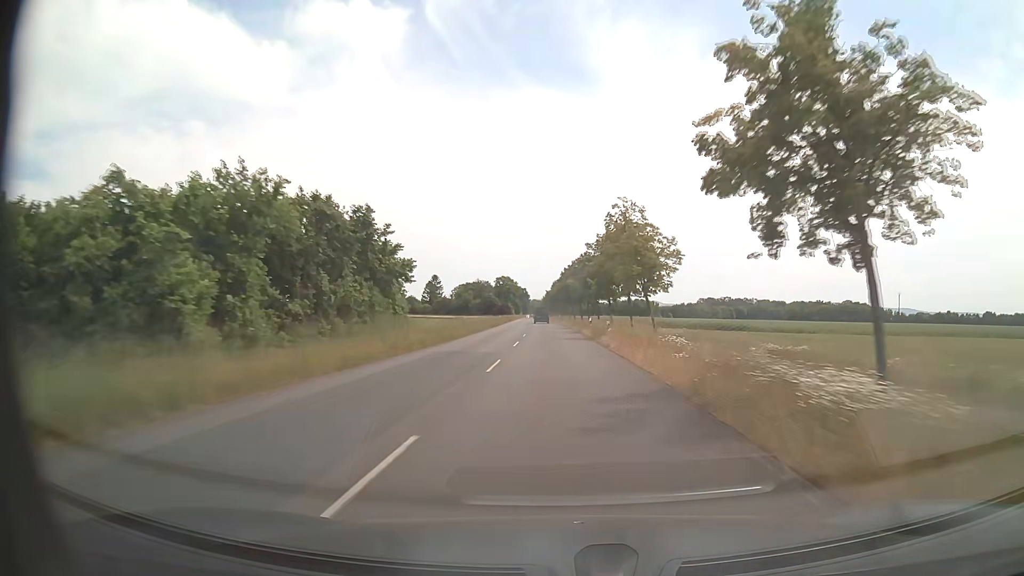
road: secondary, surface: asphalt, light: Day
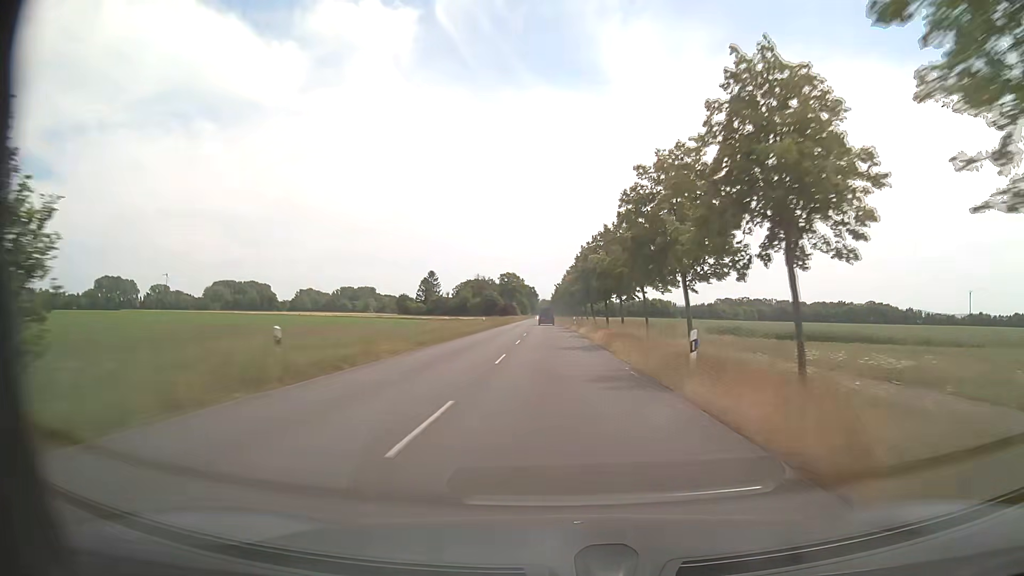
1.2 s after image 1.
(-0.2, +33.1) m; -1°
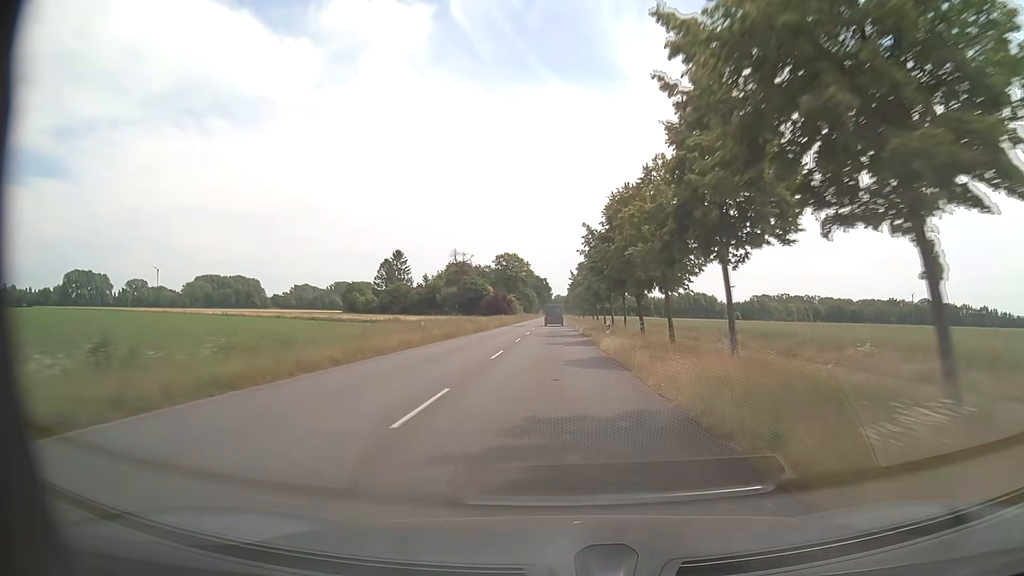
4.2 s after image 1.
(-1.1, +83.0) m; -1°
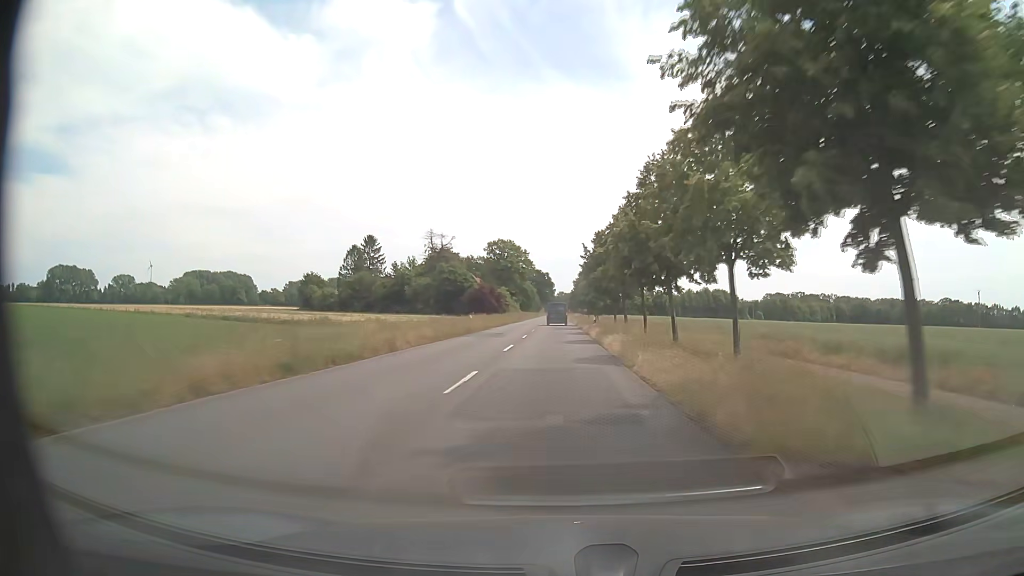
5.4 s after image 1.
(-0.1, +32.9) m; 0°
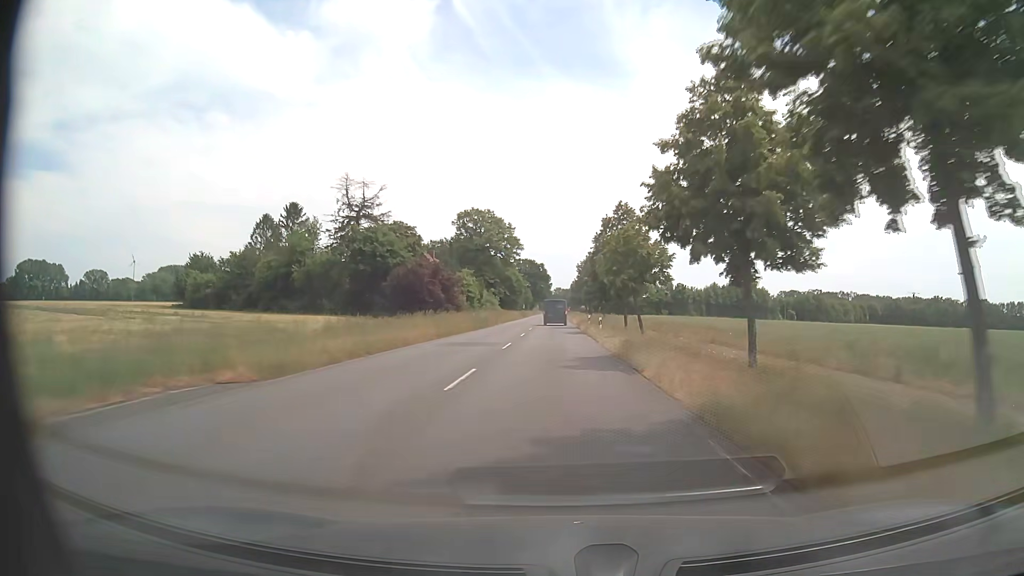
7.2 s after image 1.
(+0.1, +48.0) m; 0°
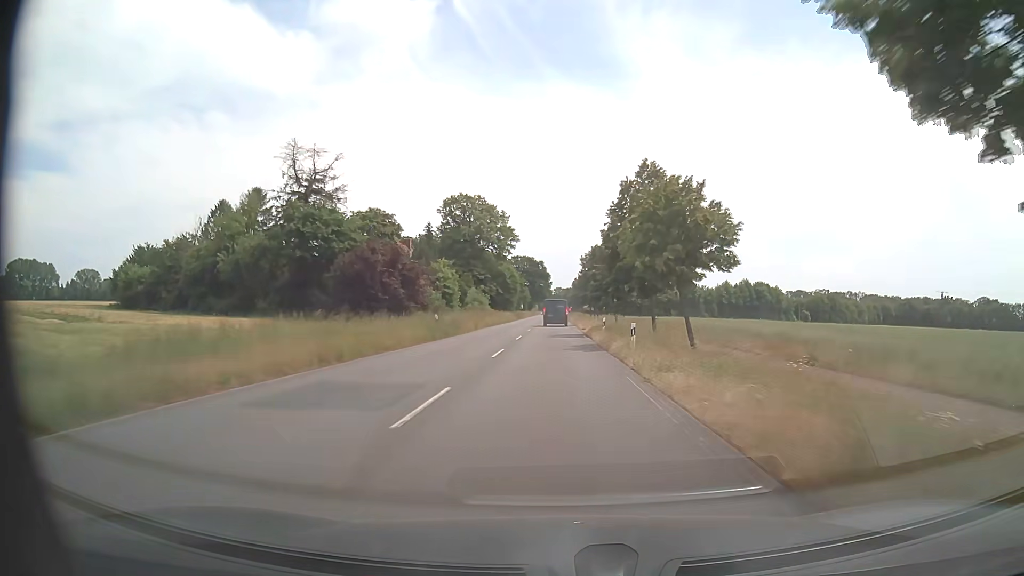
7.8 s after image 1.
(0.0, +15.6) m; 0°
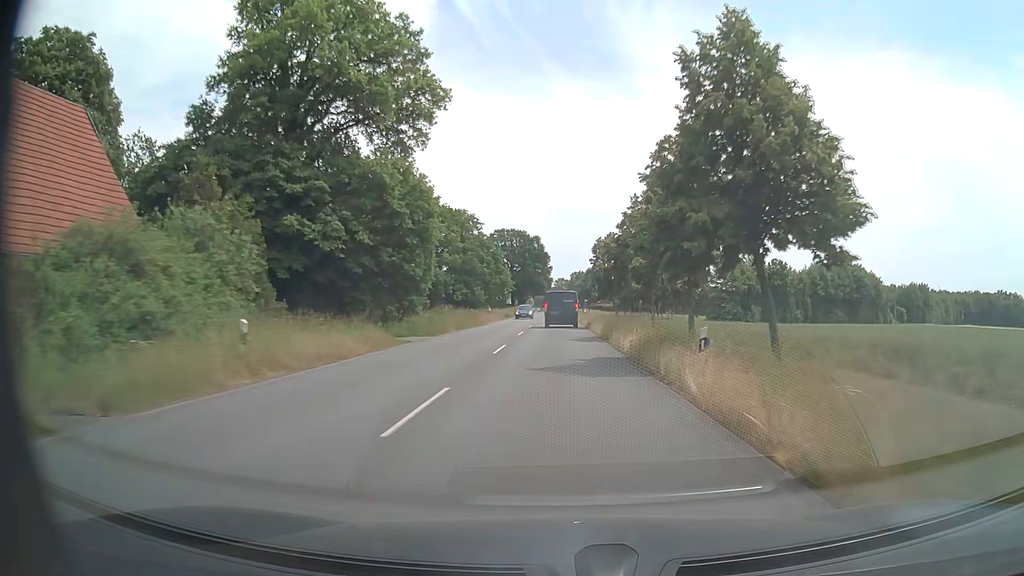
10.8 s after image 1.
(-0.1, +72.4) m; 0°
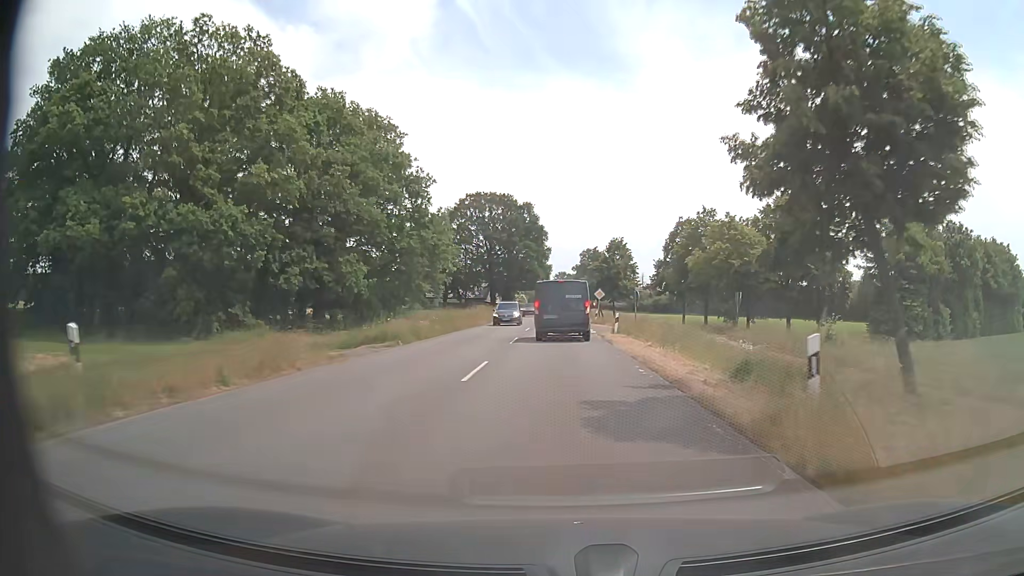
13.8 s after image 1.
(-0.1, +54.1) m; 0°
(0, +10) (0, +20) (0, +30) (0, +40) (0, +50) (0, +60) (0, +70) (0, +80) (0, +90) (0, +100) m
